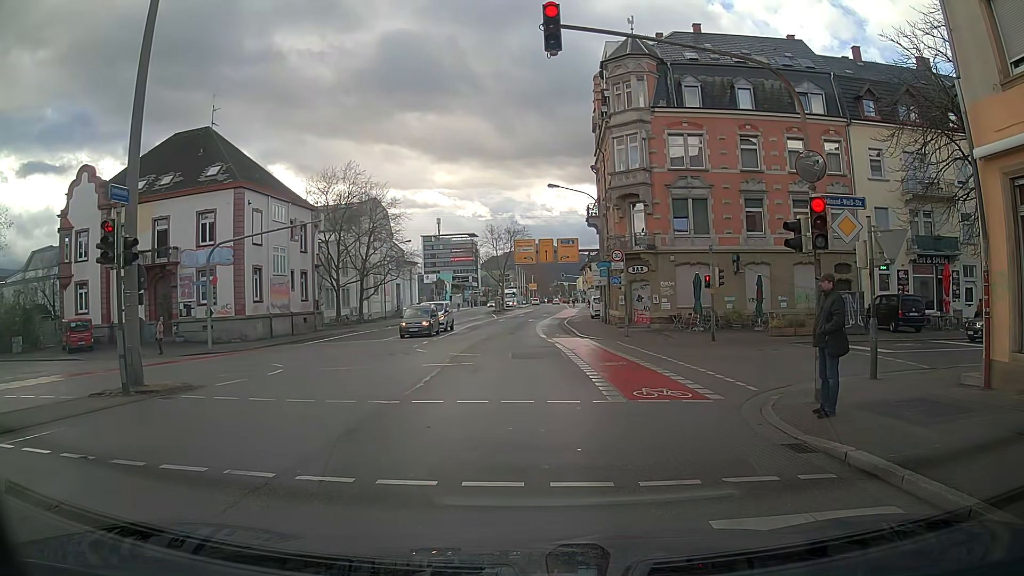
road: secondary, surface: asphalt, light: Day
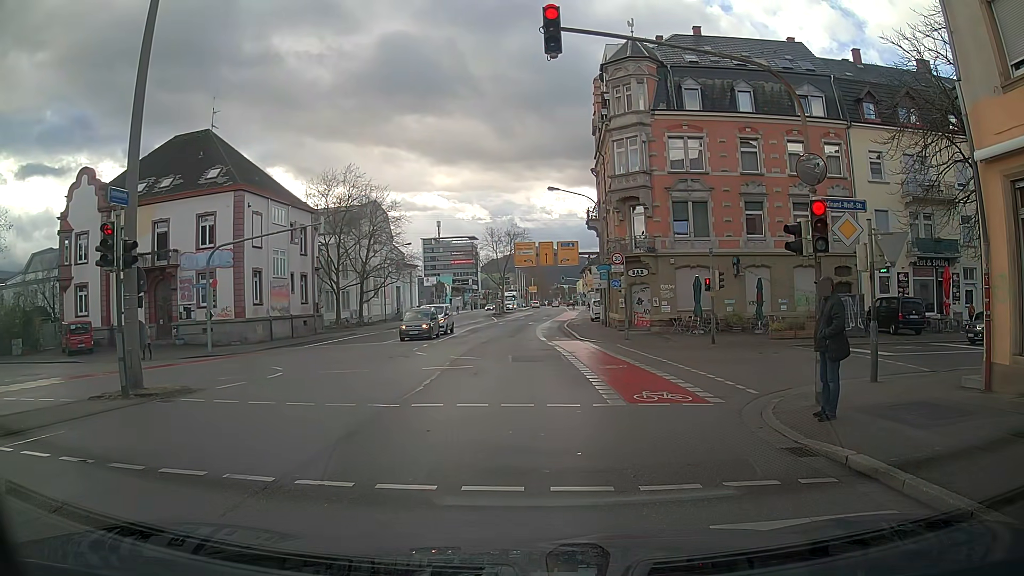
(0.0, +0.1) m; 0°
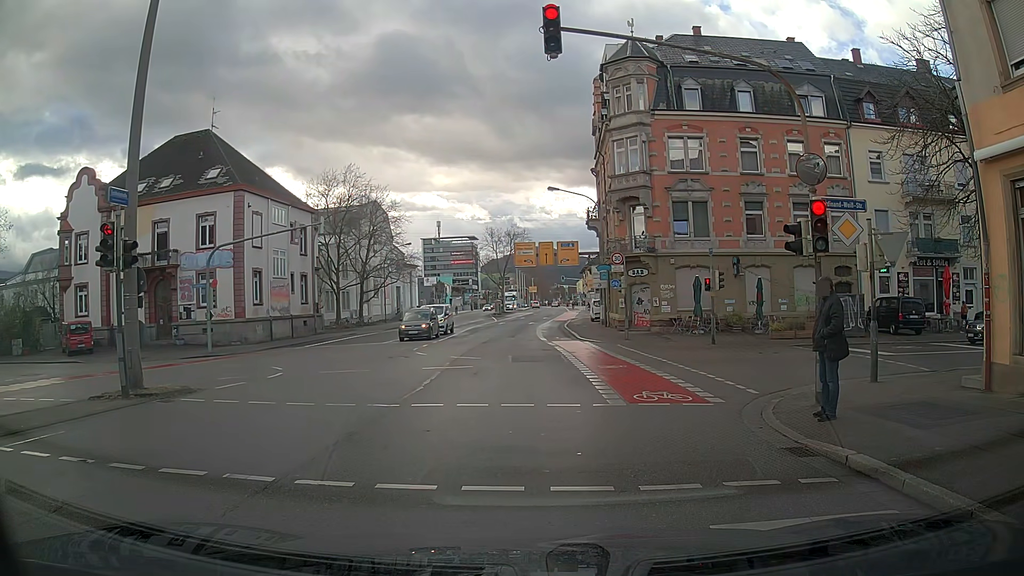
(0.0, 0.0) m; 0°
